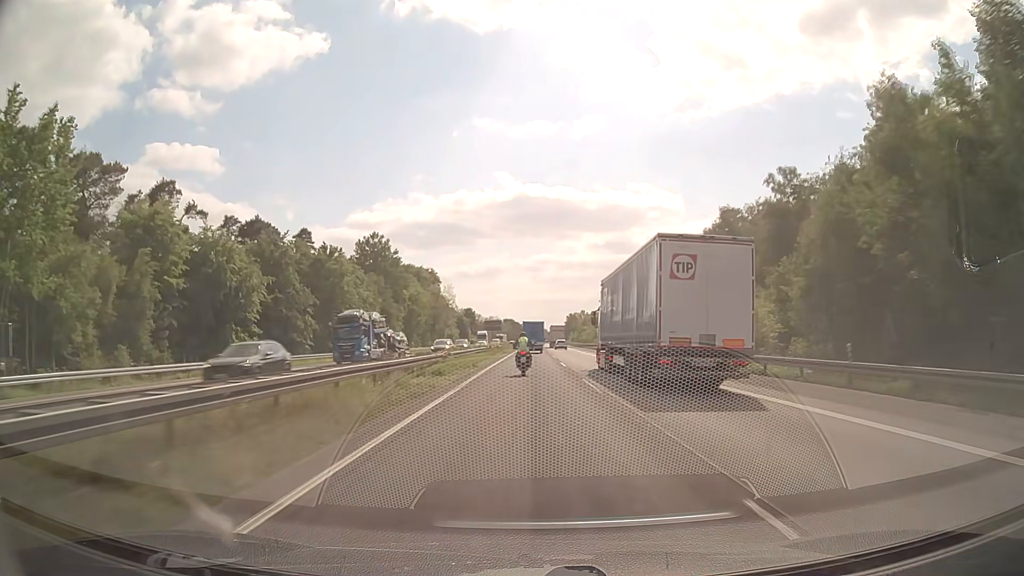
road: motorway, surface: asphalt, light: Day
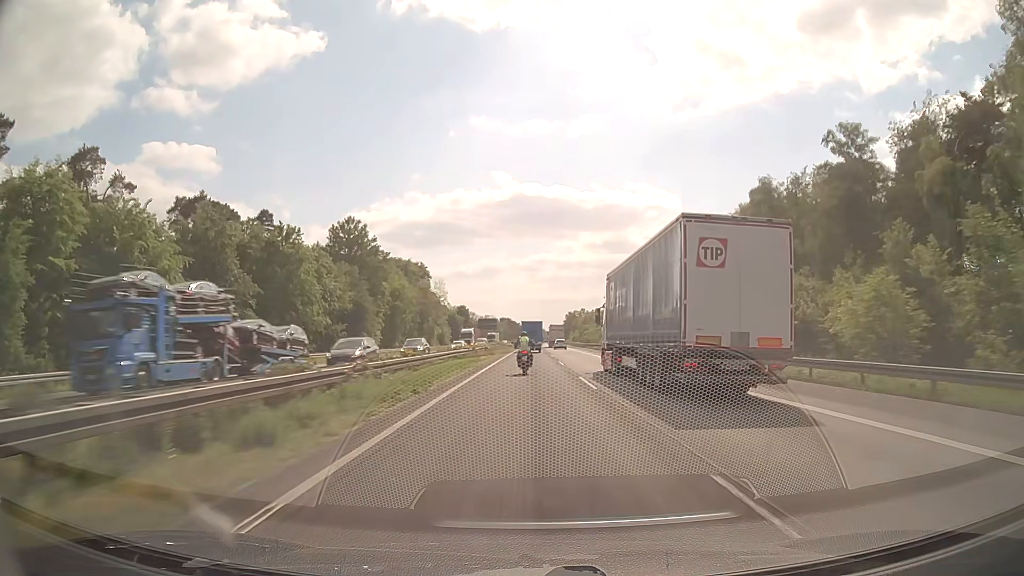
(0.0, +17.1) m; 0°
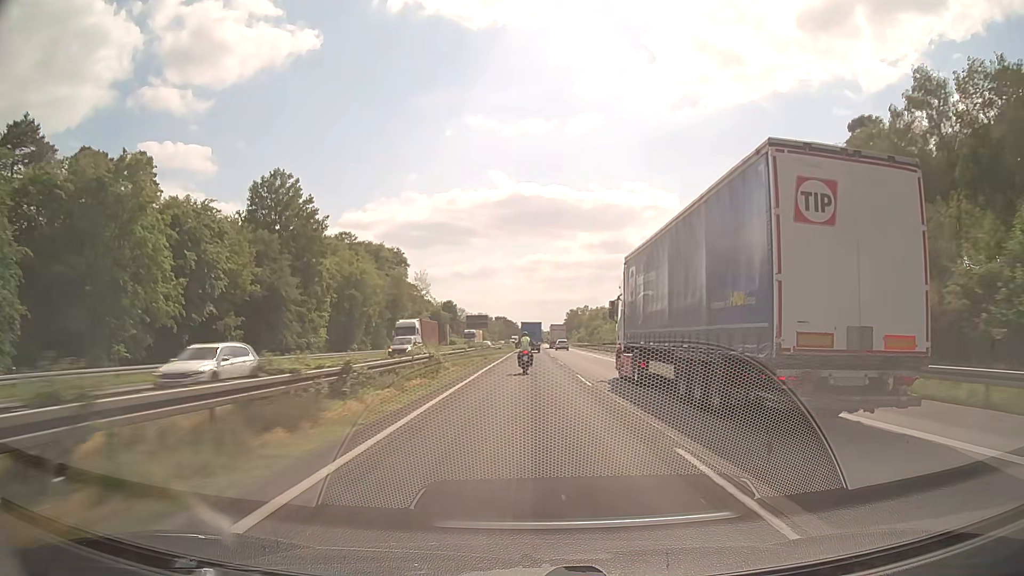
(+0.1, +34.5) m; 0°
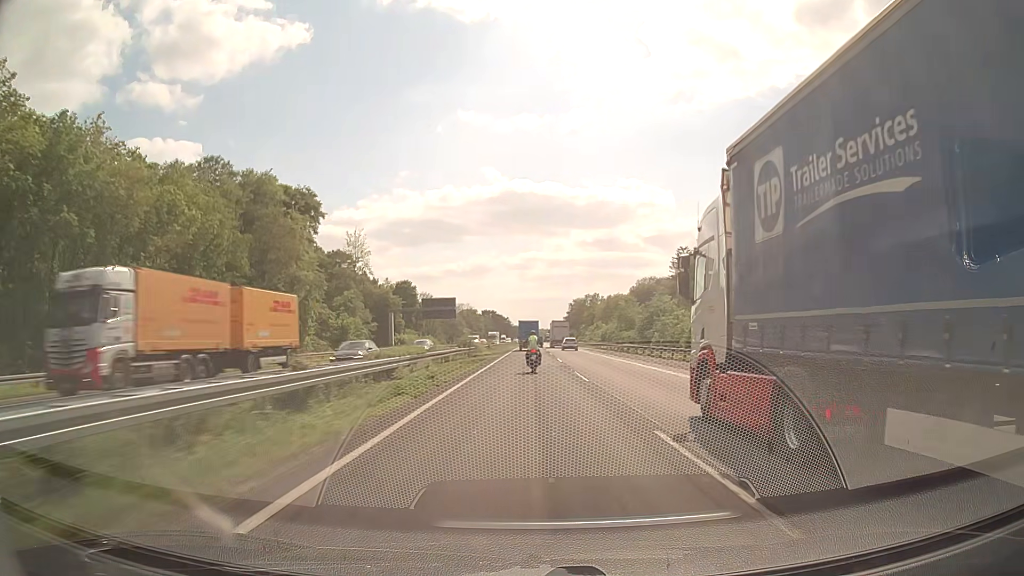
(+0.3, +70.5) m; 0°
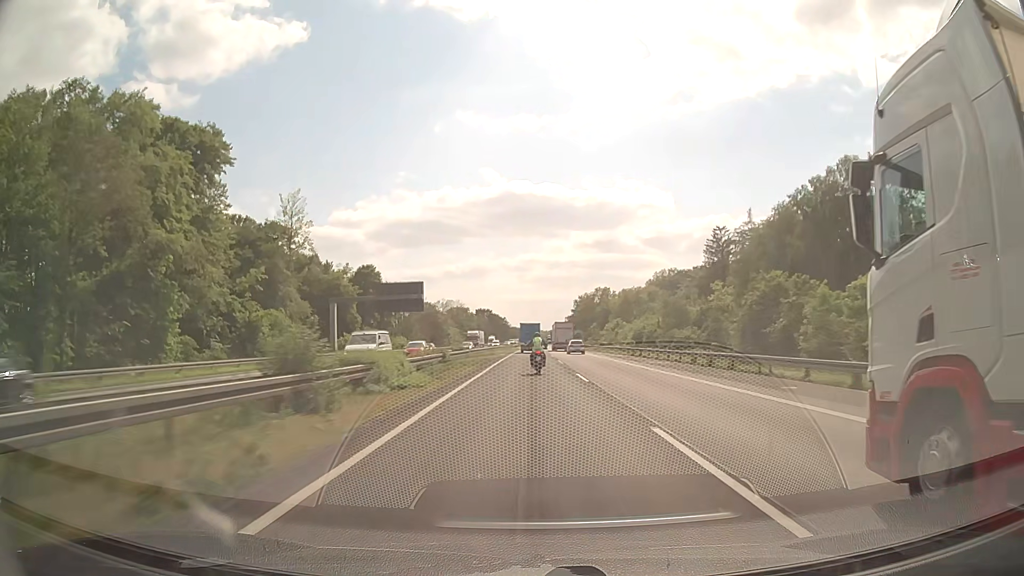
(+0.1, +35.4) m; 0°
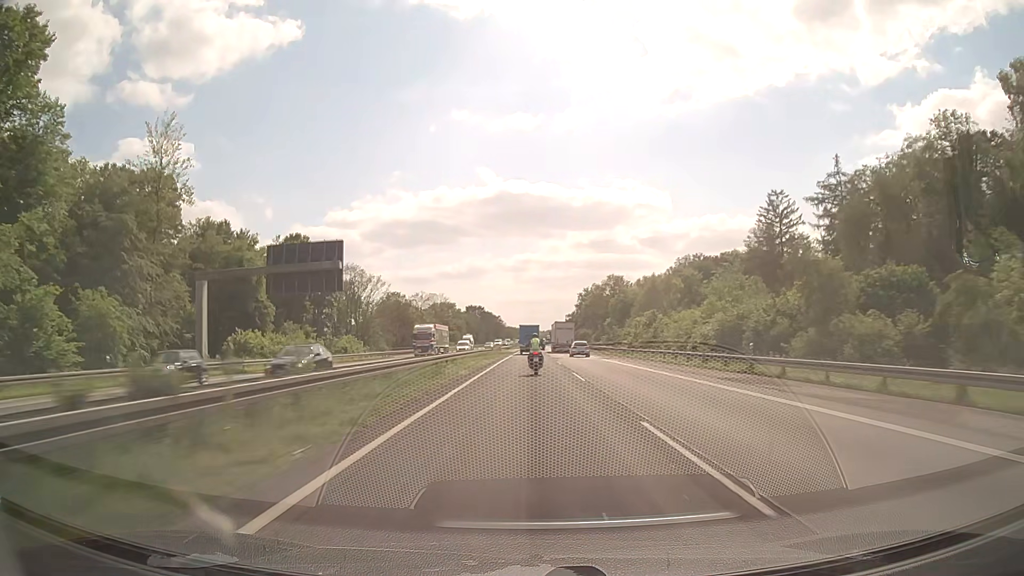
(+0.2, +35.2) m; 0°
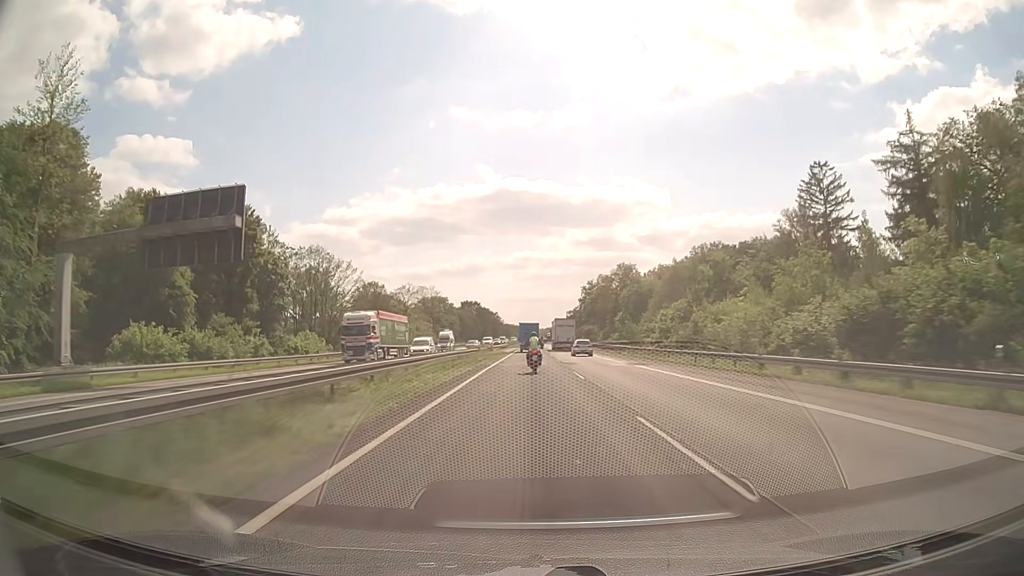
(0.0, +17.5) m; 0°
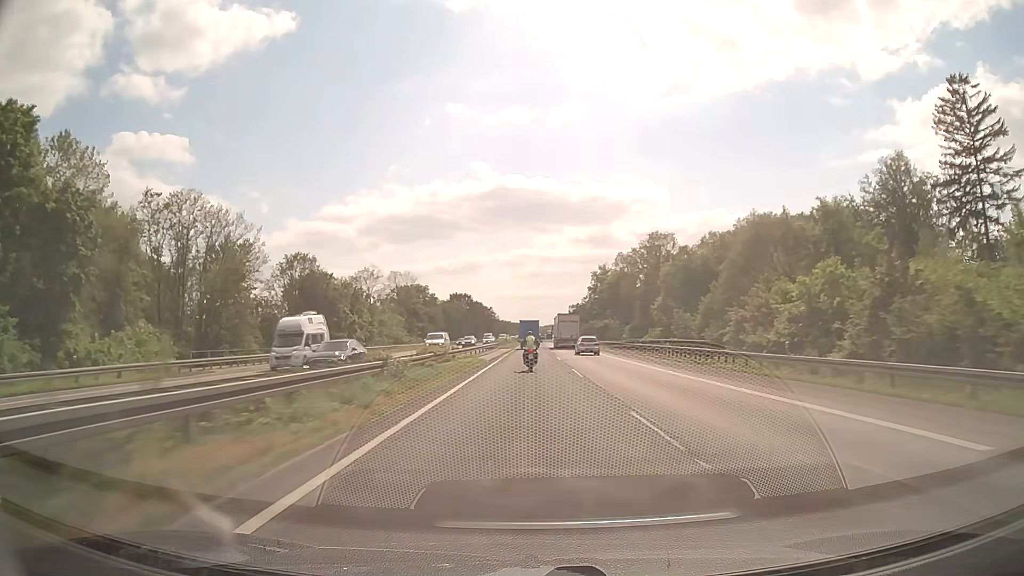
(0.0, +35.1) m; 0°
(0, +10) (0, +20) (0, +30) (0, +40) (0, +50) (0, +60) (0, +70) (0, +80) (0, +90) (0, +100) m
